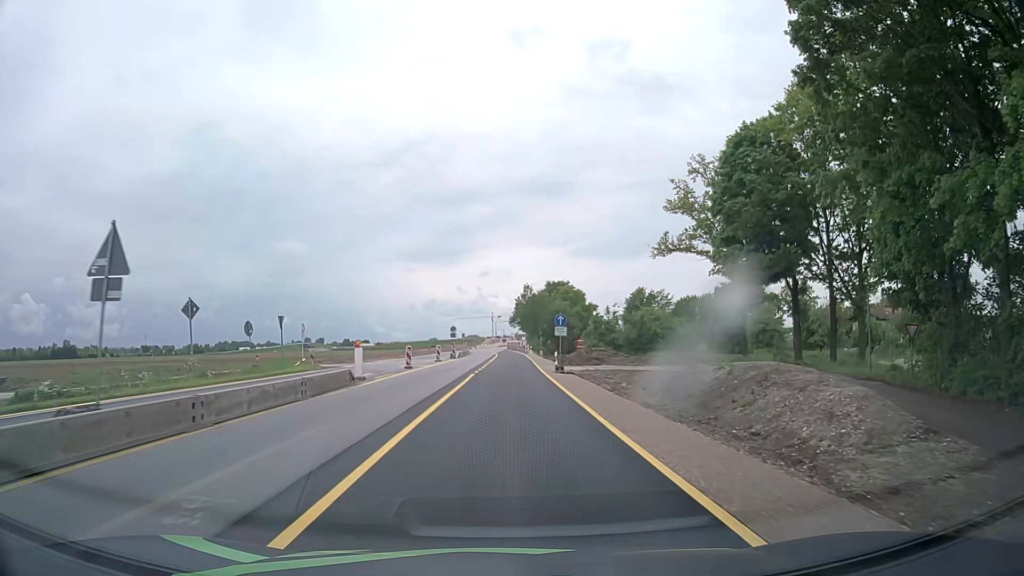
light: Day
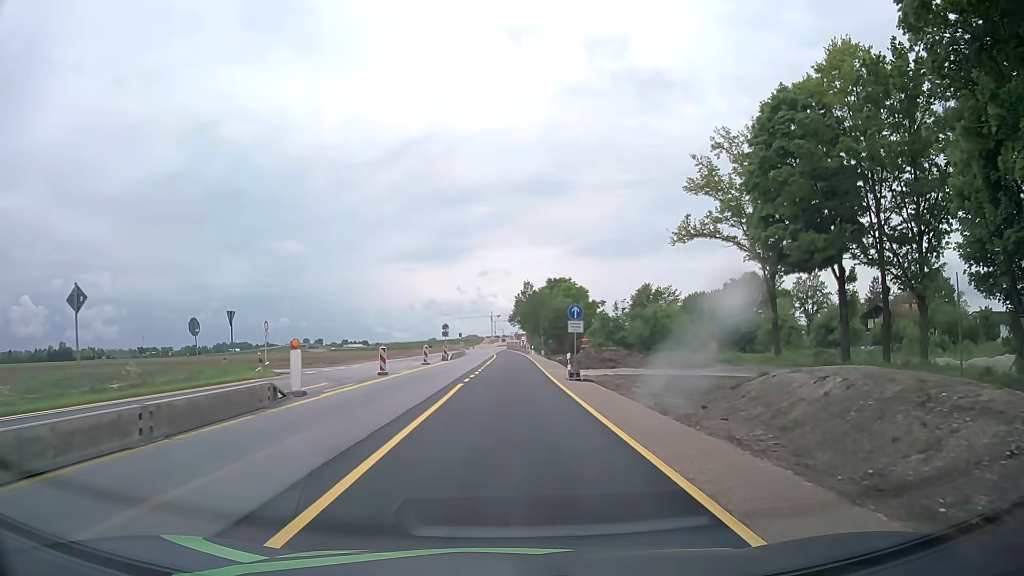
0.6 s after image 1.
(0.0, +7.6) m; 0°
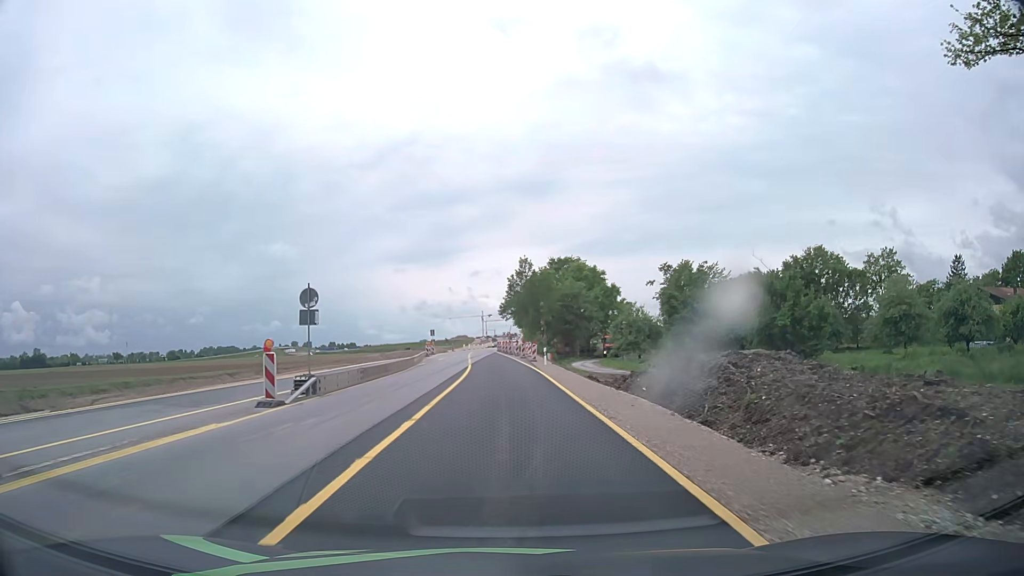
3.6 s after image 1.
(+0.3, +38.3) m; +1°
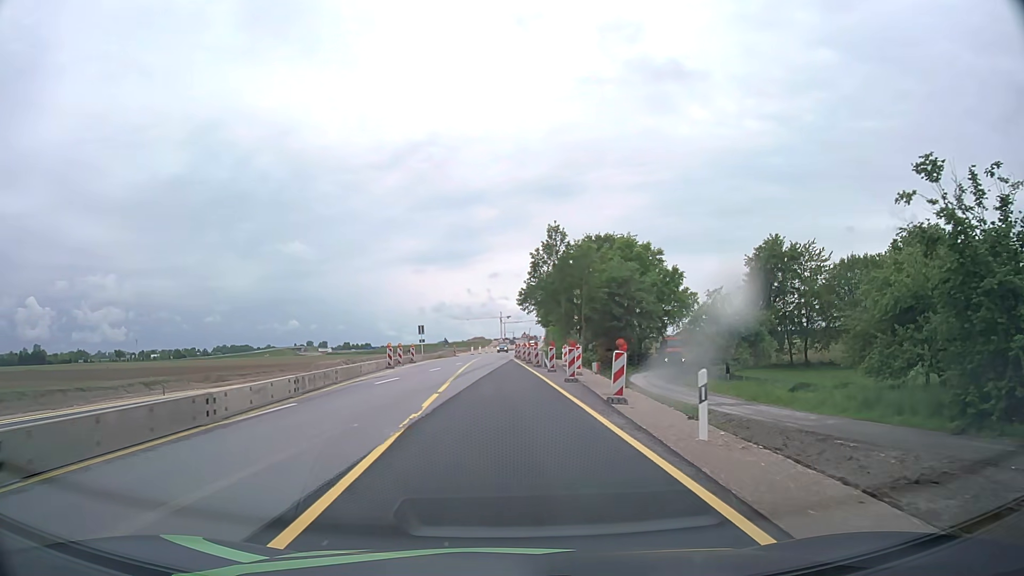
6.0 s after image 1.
(-0.4, +30.6) m; -2°
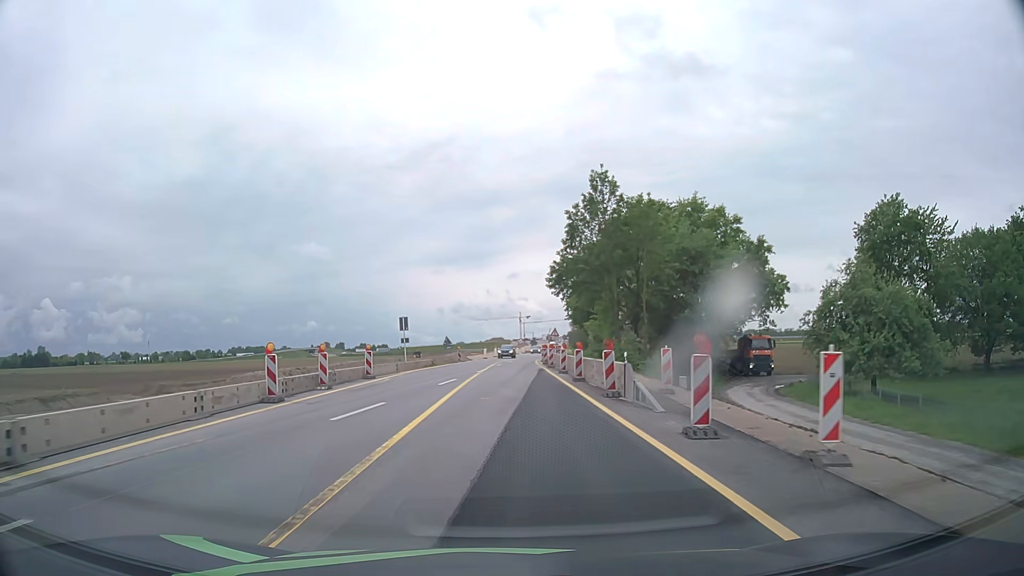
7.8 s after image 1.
(-0.4, +22.8) m; -2°
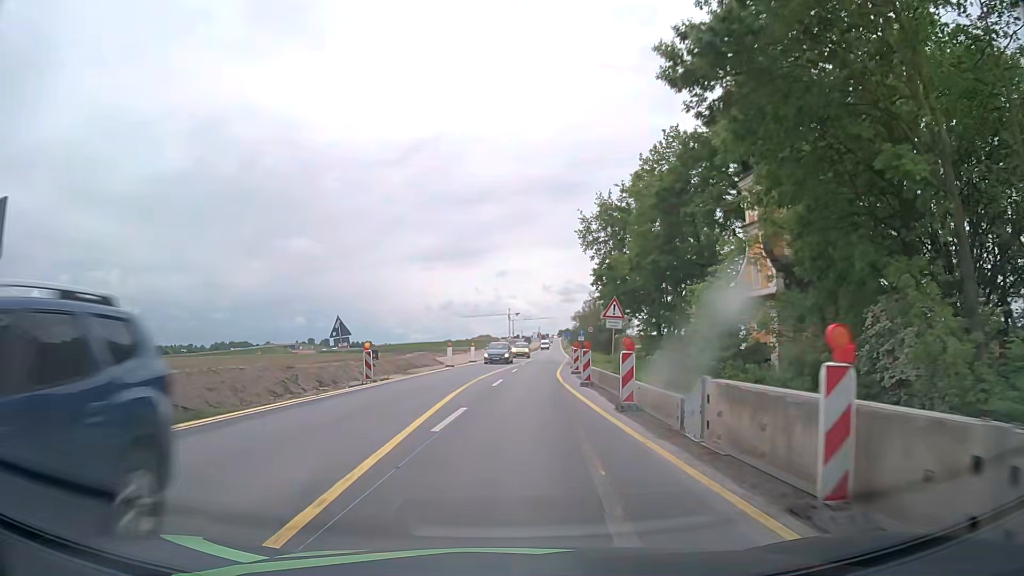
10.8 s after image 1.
(+0.1, +38.1) m; +1°
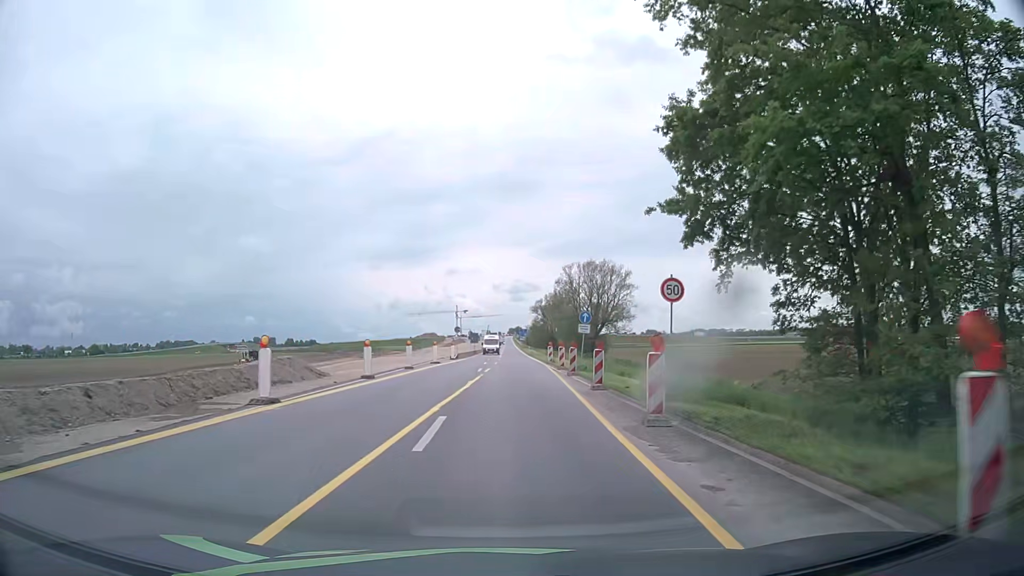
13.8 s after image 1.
(+1.5, +38.3) m; +4°
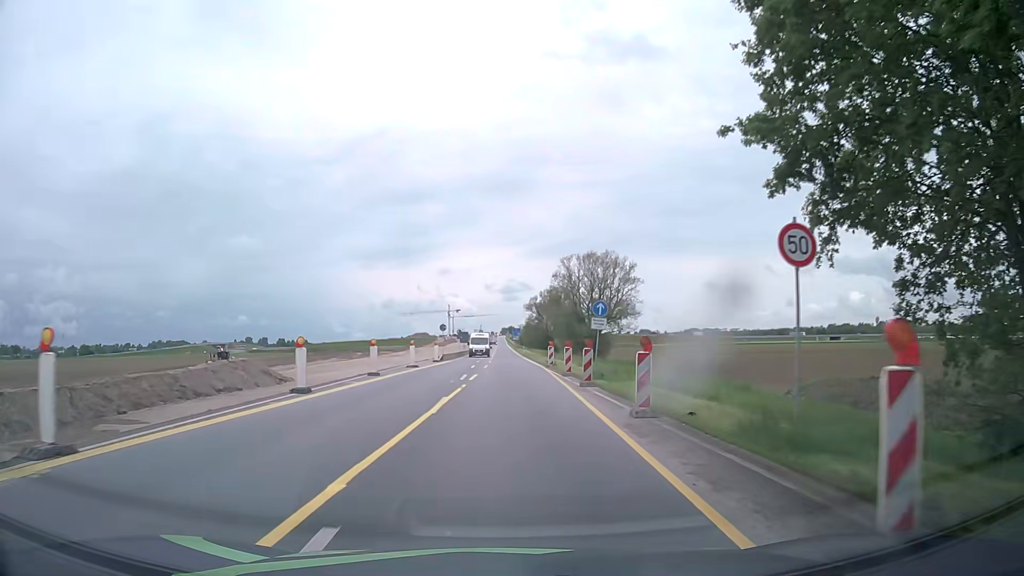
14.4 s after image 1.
(+0.1, +7.7) m; +1°
(0, +10) (0, +20) (0, +30) (0, +40) (0, +50) (0, +60) (0, +70) (0, +80) (0, +90) (0, +100) m
